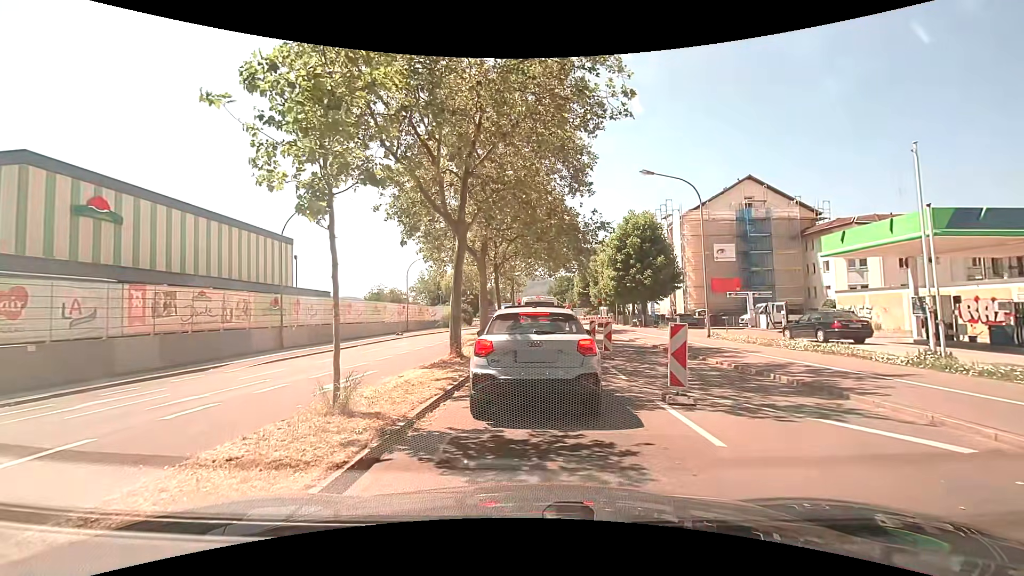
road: secondary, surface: asphalt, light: Day
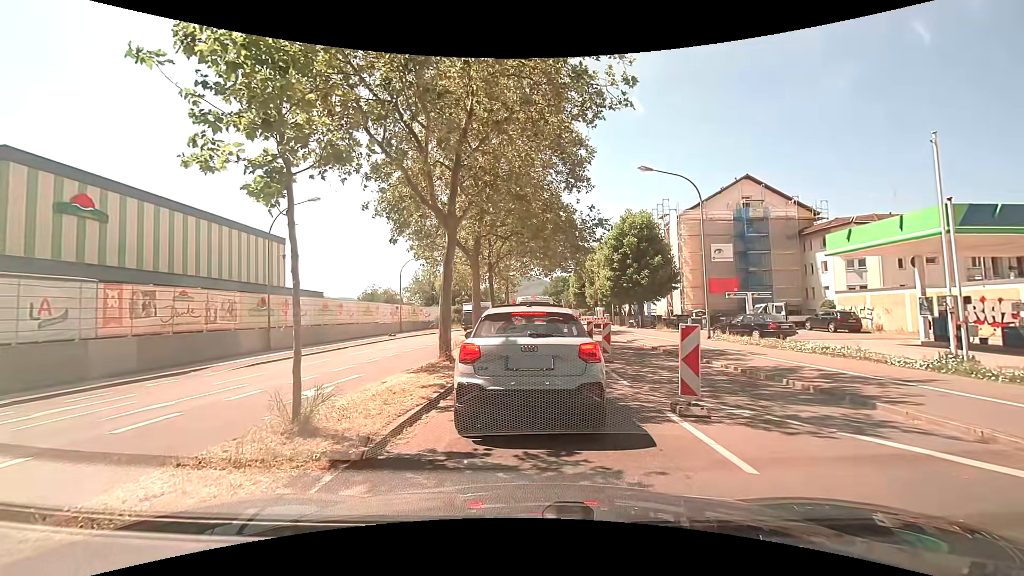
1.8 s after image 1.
(0.0, +0.9) m; 0°
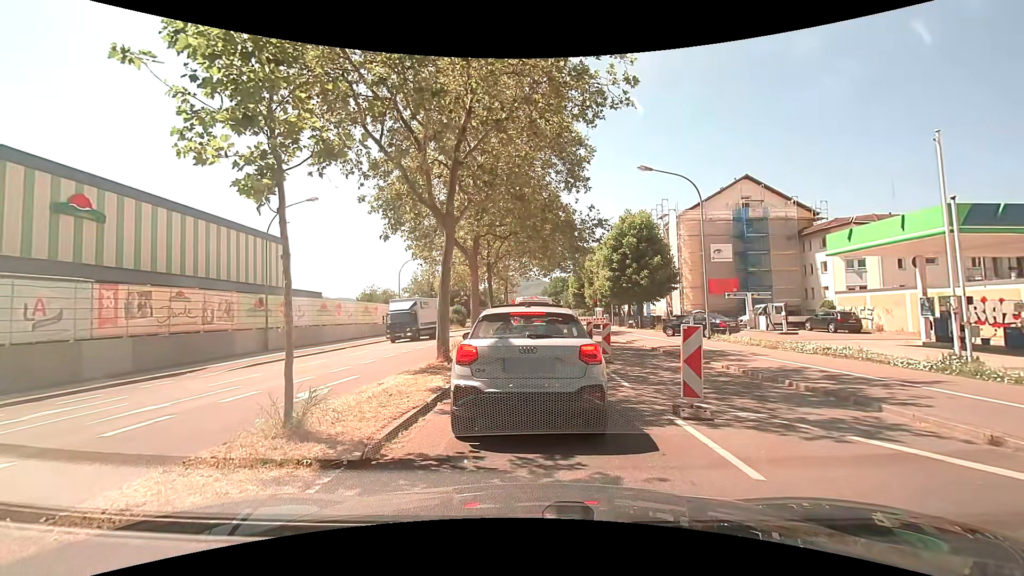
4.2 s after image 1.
(0.0, +0.2) m; 0°
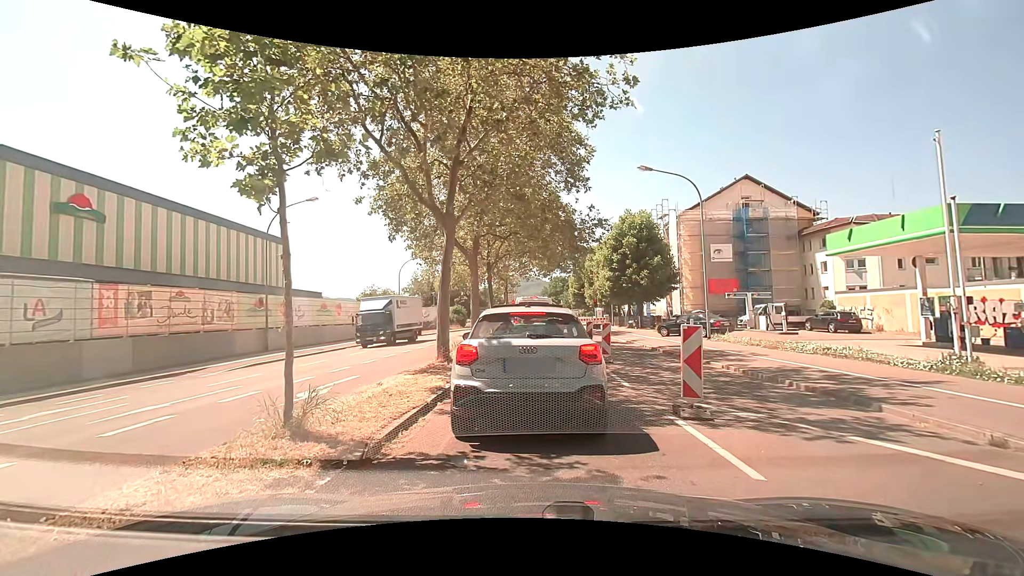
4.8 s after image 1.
(0.0, 0.0) m; 0°
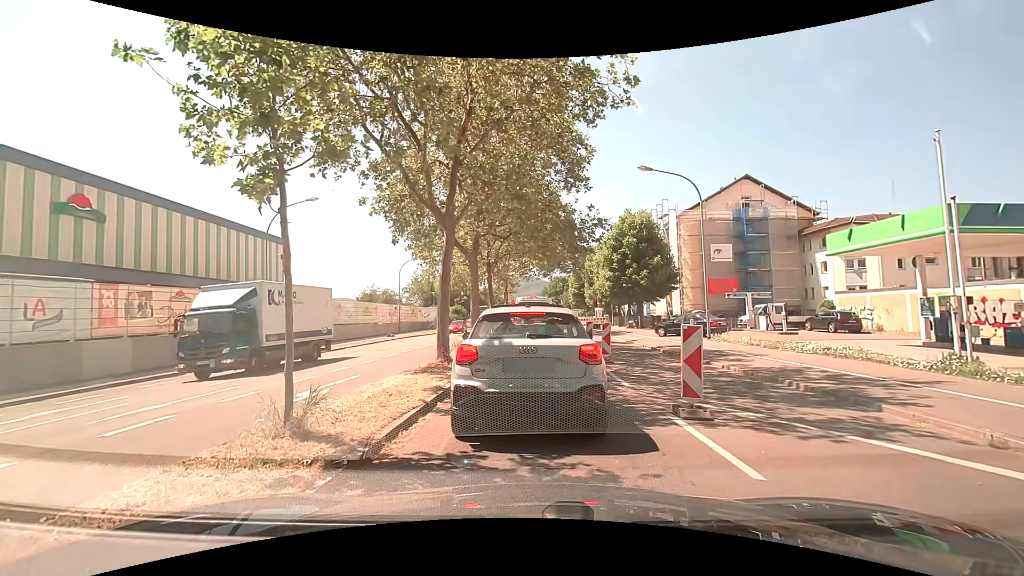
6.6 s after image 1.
(0.0, 0.0) m; 0°
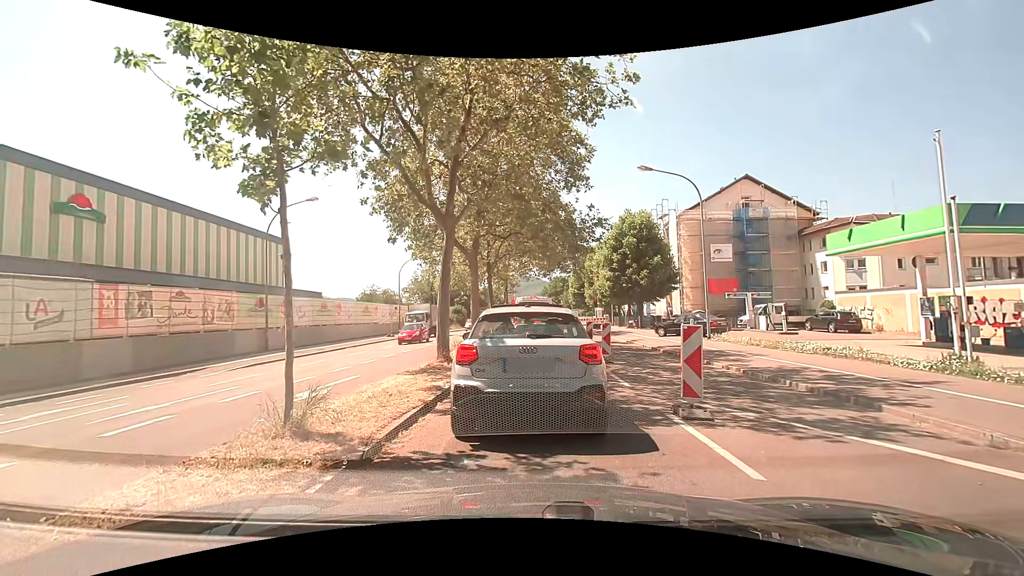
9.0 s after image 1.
(0.0, 0.0) m; 0°
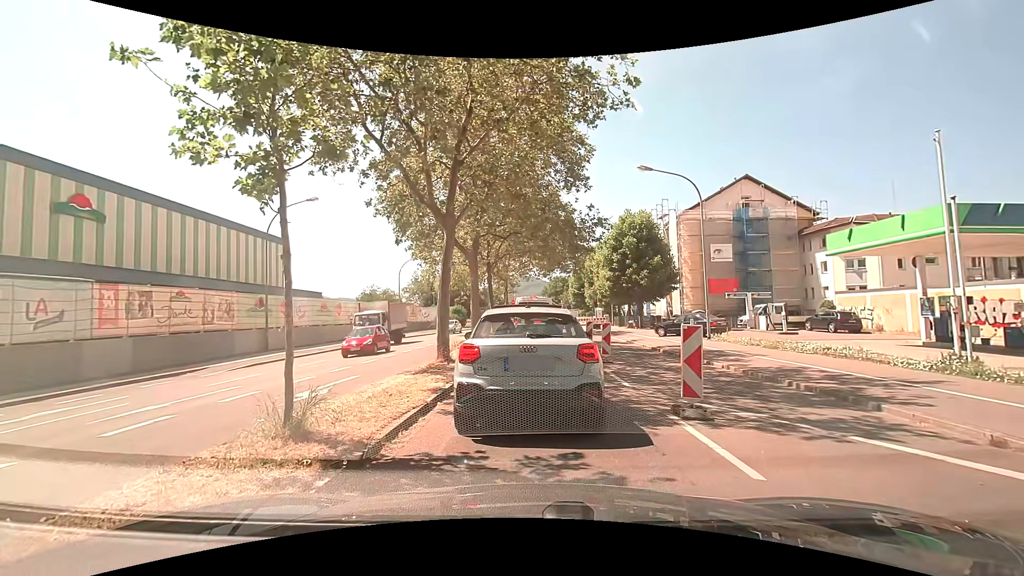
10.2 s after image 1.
(0.0, 0.0) m; 0°
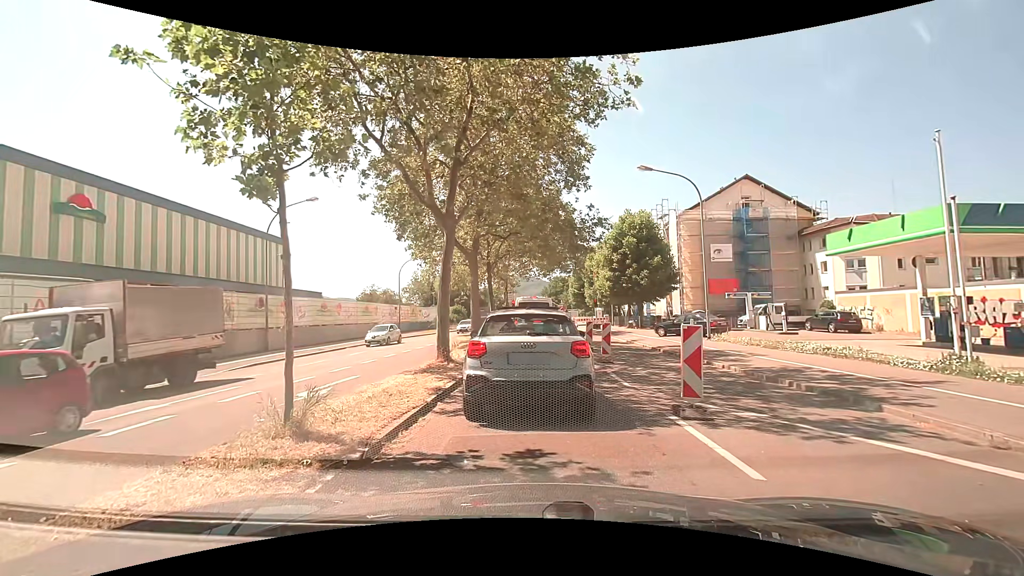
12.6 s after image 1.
(0.0, 0.0) m; 0°
